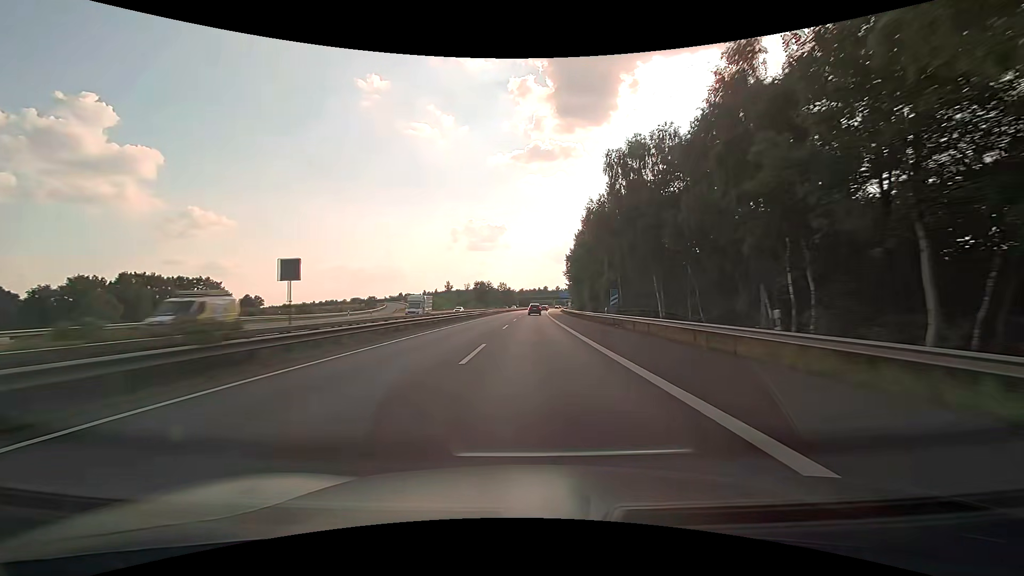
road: motorway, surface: asphalt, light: Day
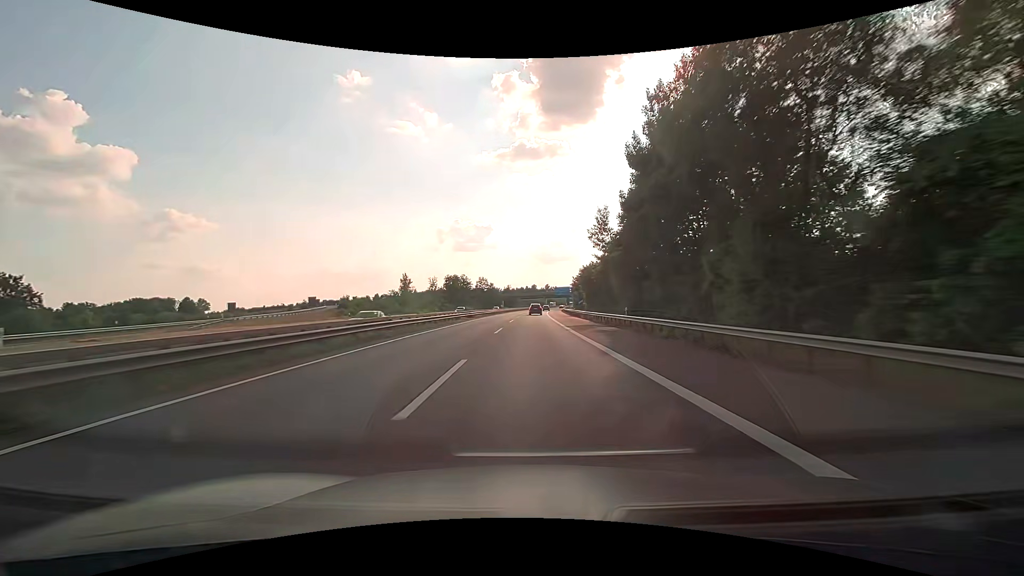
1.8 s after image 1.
(+0.5, +58.9) m; +1°
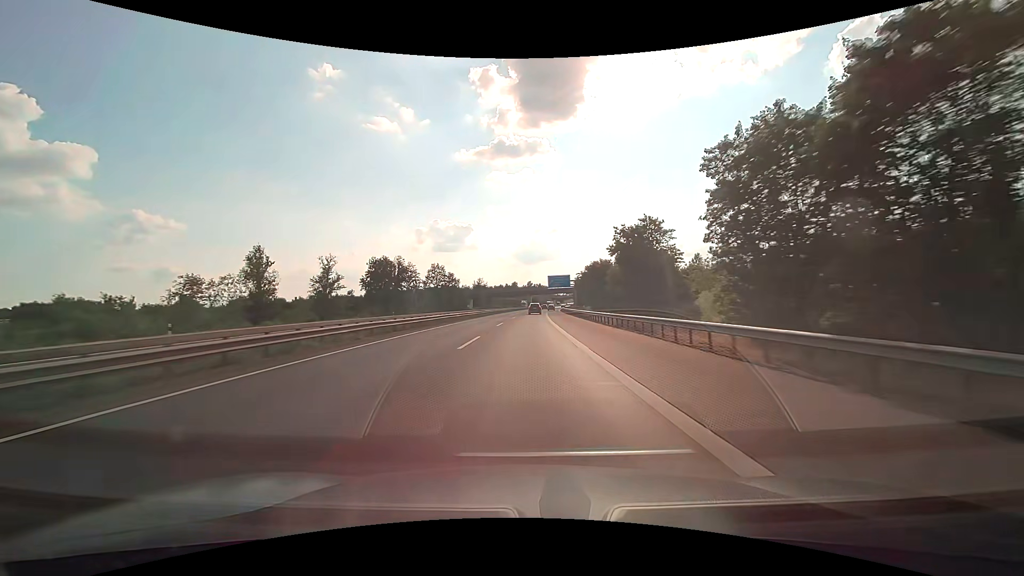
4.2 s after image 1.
(+1.8, +79.2) m; +2°
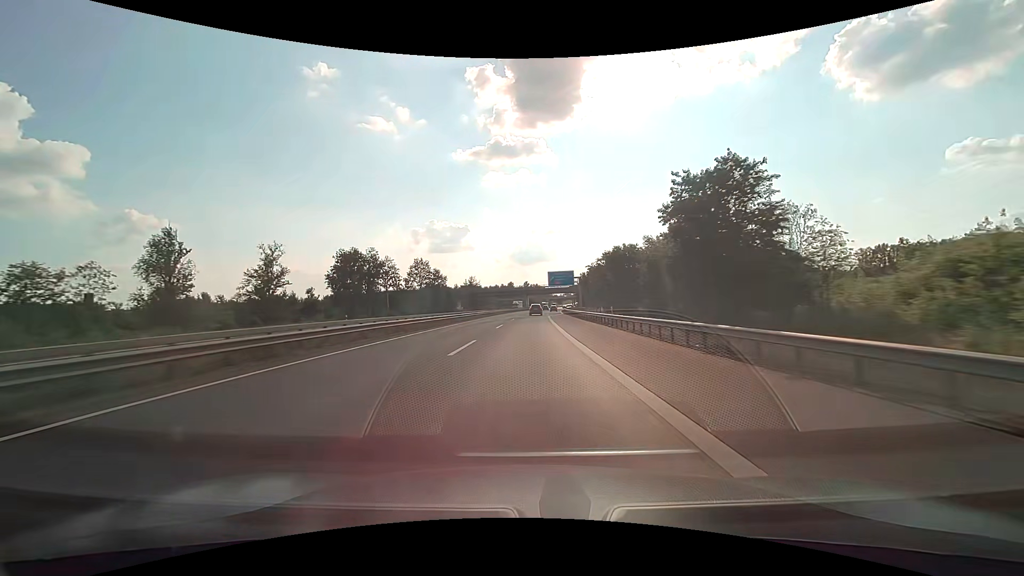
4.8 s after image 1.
(0.0, +19.9) m; 0°
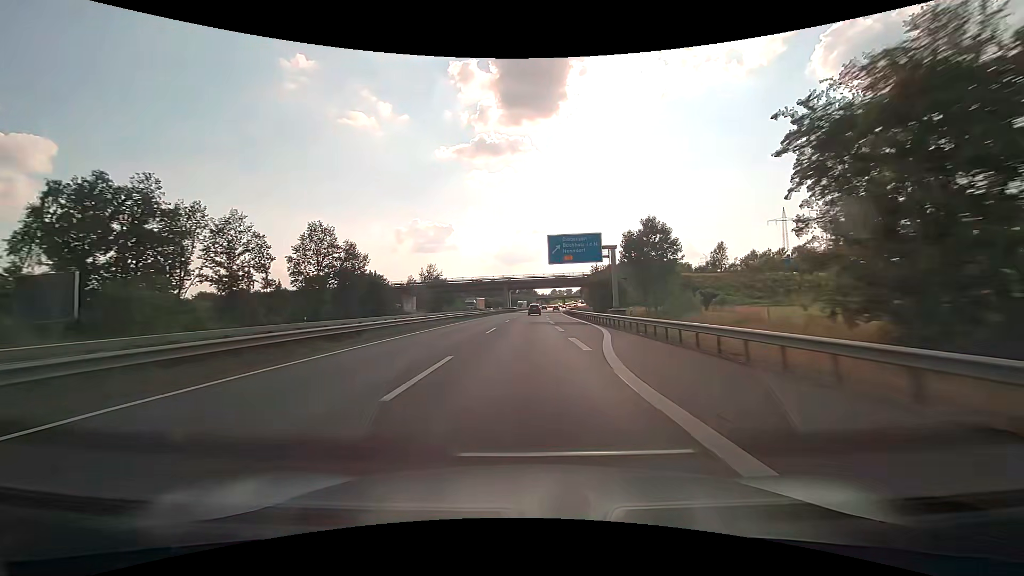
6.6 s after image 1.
(+0.9, +60.0) m; +2°
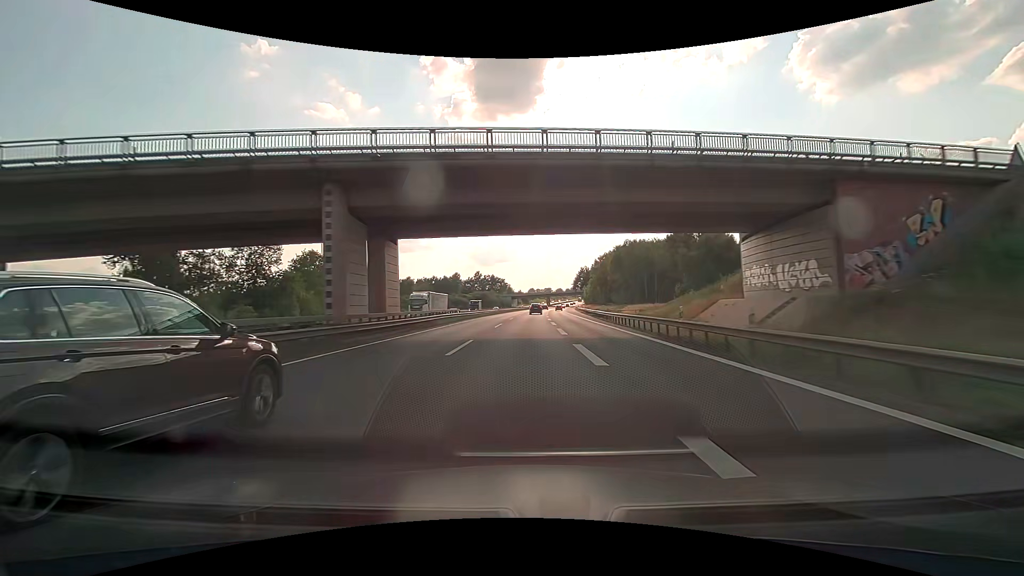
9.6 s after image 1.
(+2.5, +100.6) m; +3°
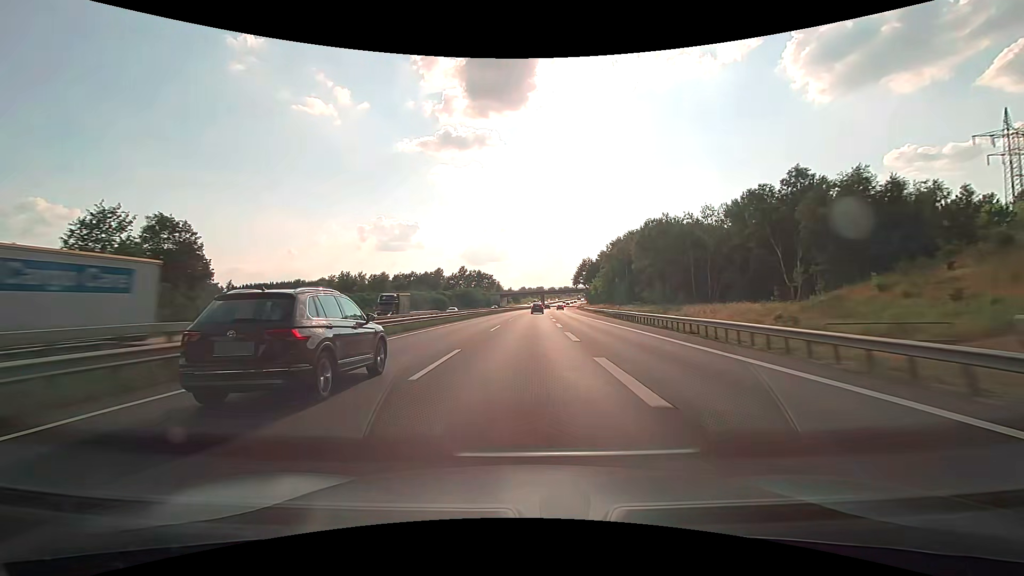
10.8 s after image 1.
(+0.3, +40.5) m; +1°
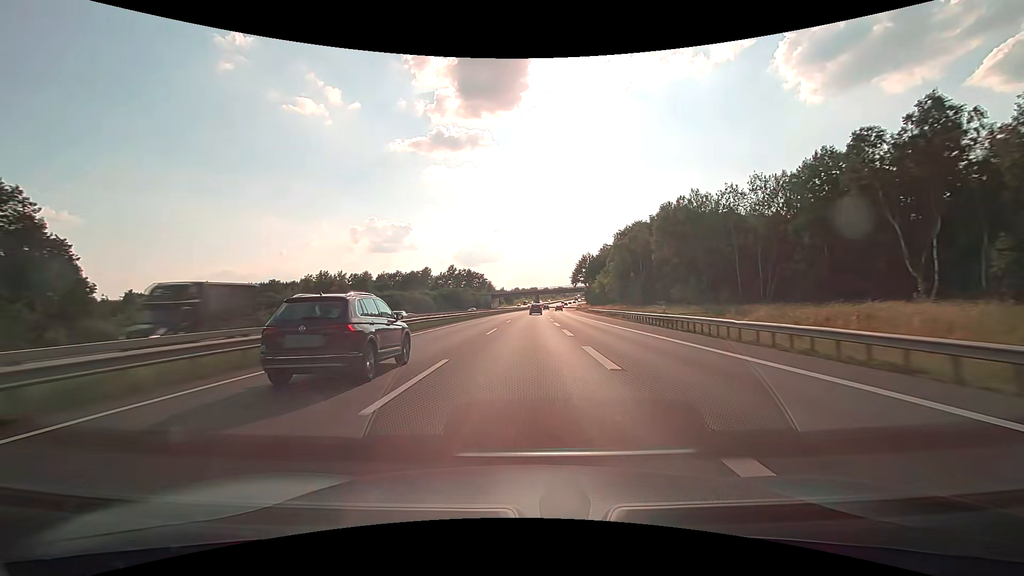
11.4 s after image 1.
(+0.2, +20.3) m; +1°
(0, +10) (0, +20) (0, +30) (+1, +40) (+1, +50) (+1, +60) (+1, +70) (+2, +80) (+2, +90) (+3, +100) m
